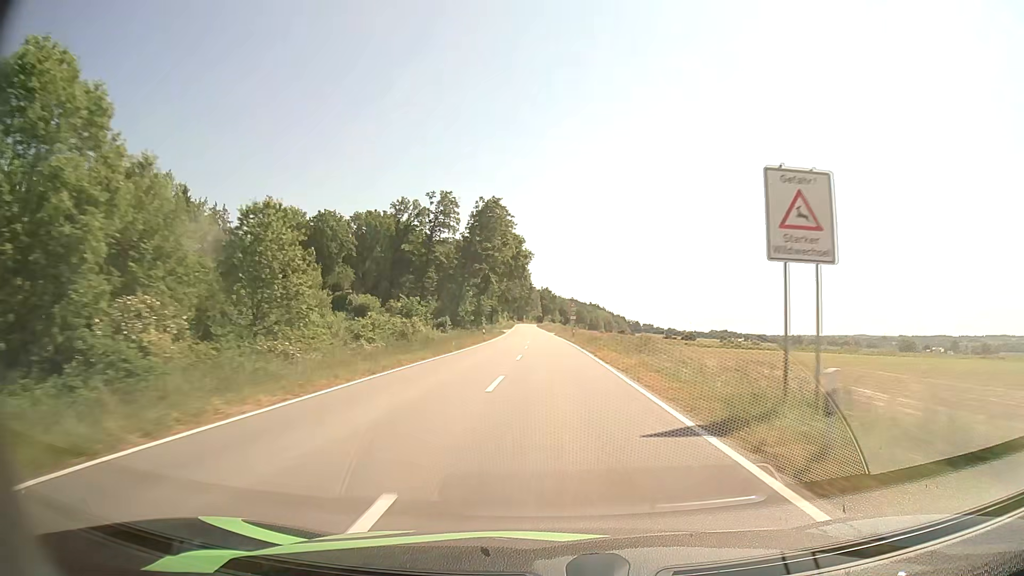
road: tertiary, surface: asphalt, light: Day
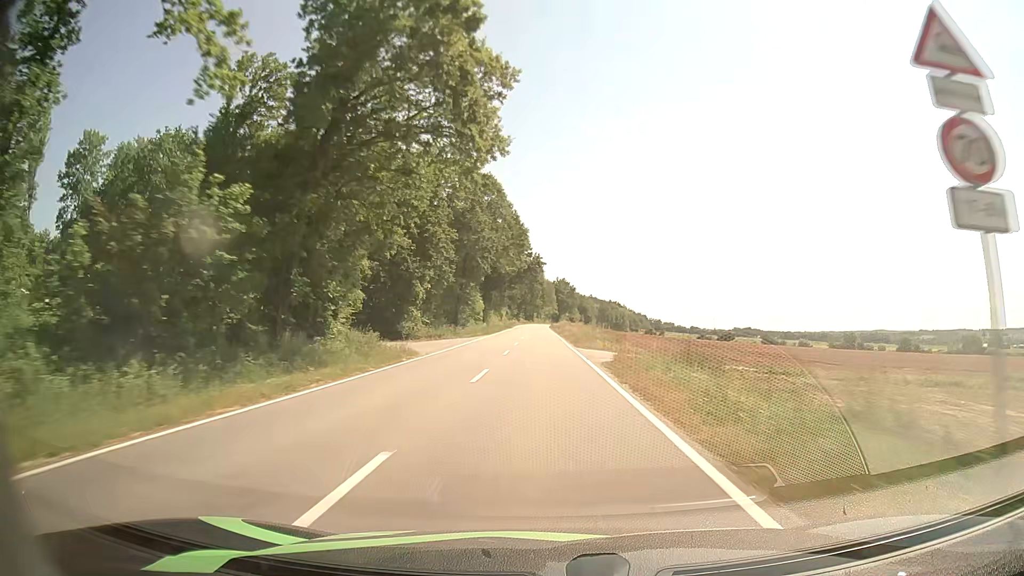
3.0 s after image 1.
(0.0, +72.9) m; -1°
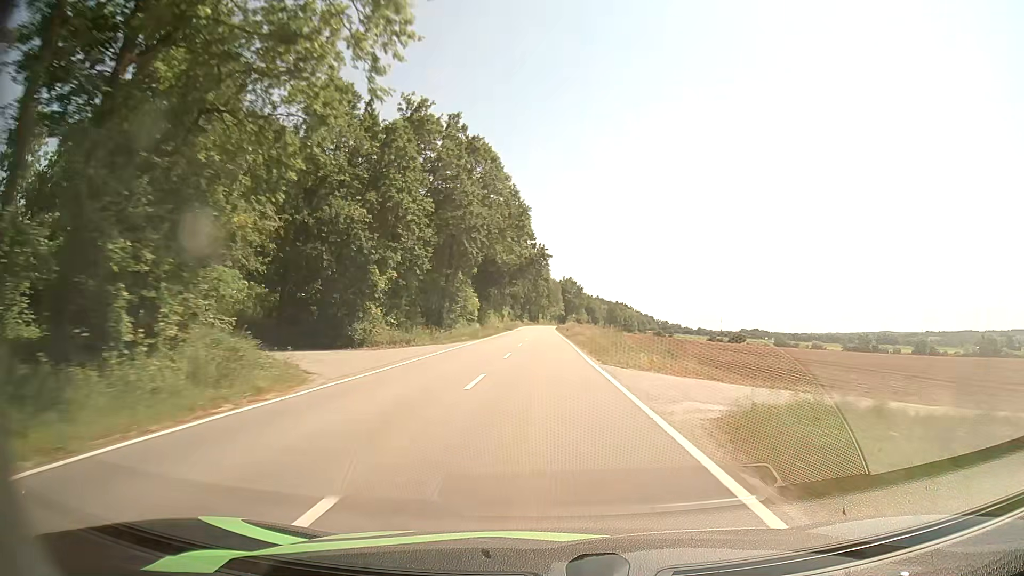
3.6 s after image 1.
(-0.1, +14.4) m; 0°
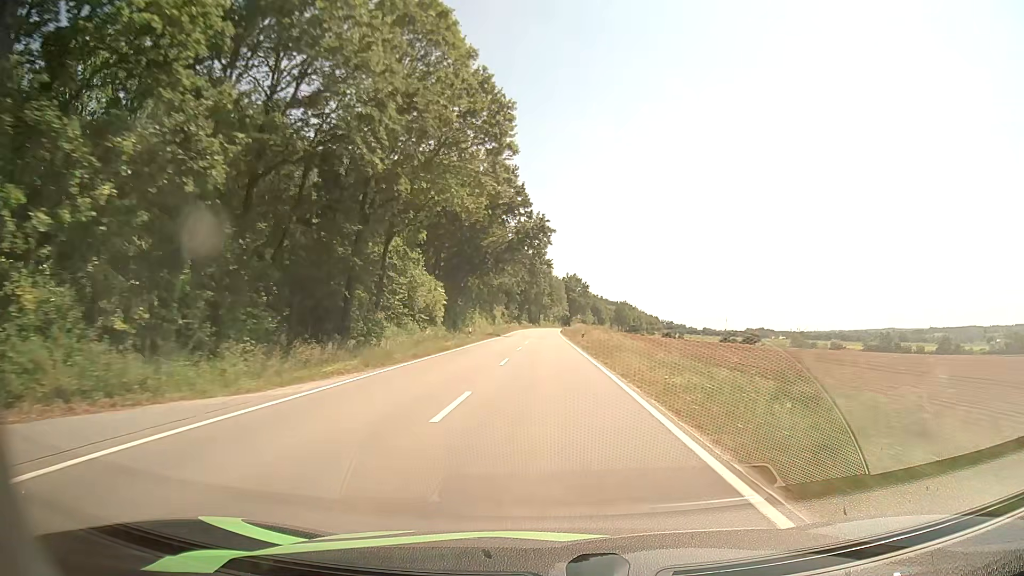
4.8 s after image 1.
(-0.1, +29.0) m; 0°
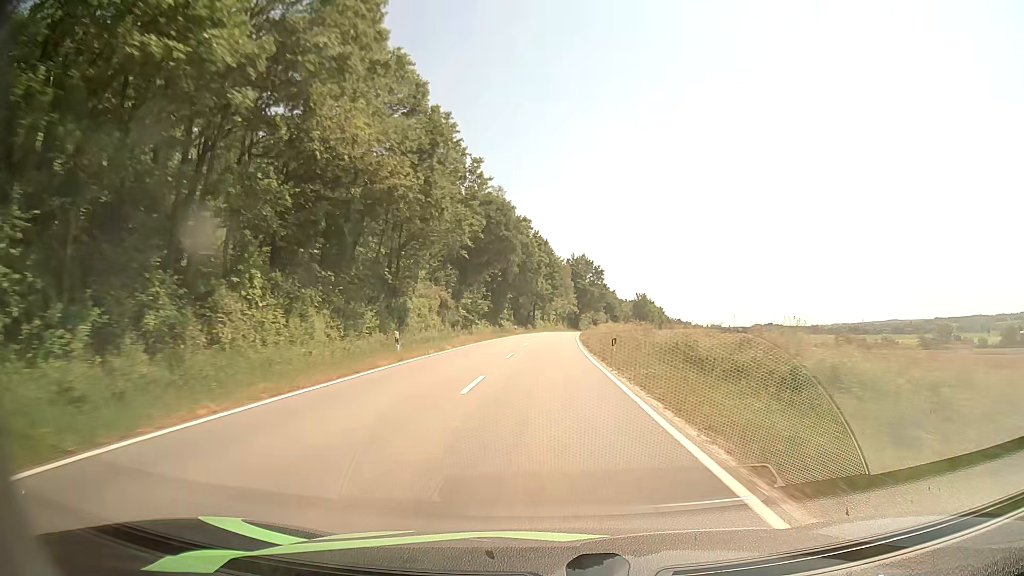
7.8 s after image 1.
(-0.1, +71.4) m; 0°
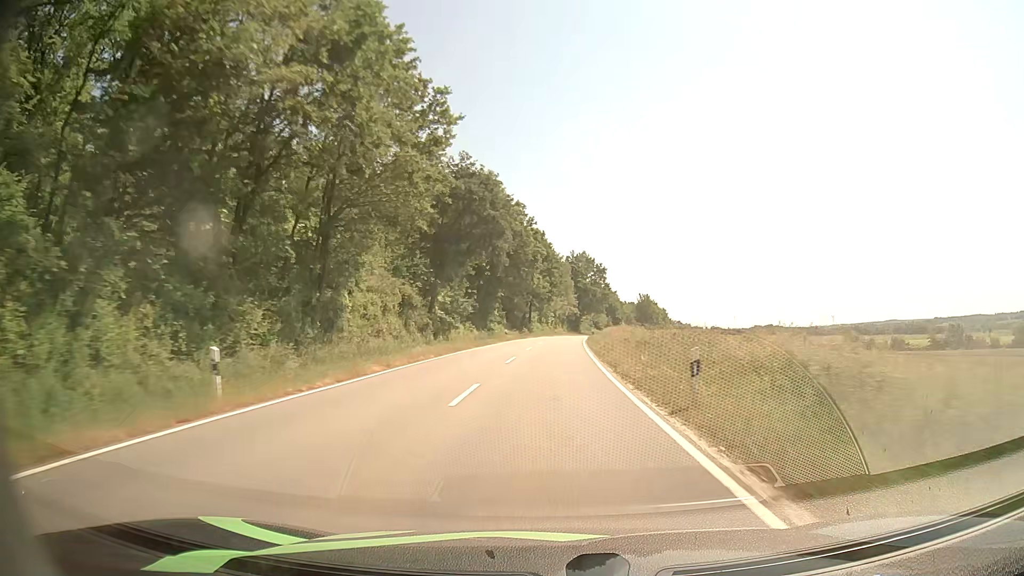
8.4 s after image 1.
(+0.1, +13.8) m; +1°
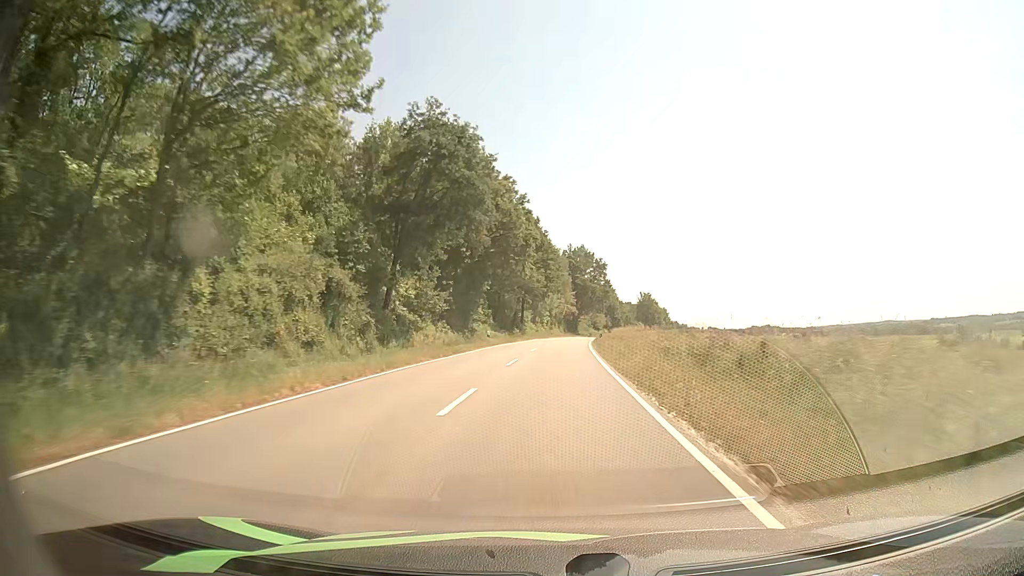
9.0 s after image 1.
(0.0, +13.7) m; 0°
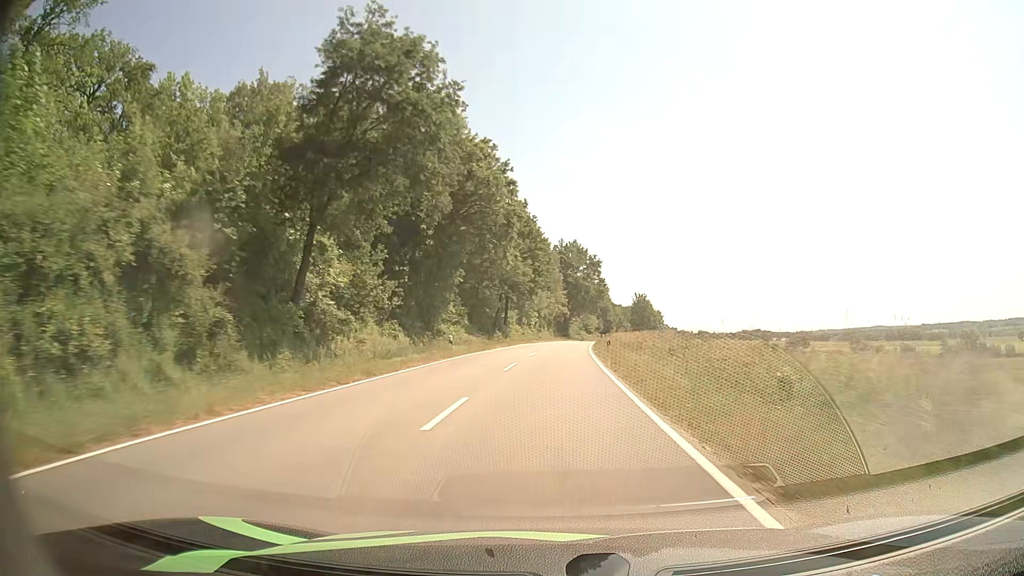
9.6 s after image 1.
(+0.1, +13.5) m; +1°
(0, +10) (0, +20) (+1, +30) (+1, +40) (+2, +50) (+2, +60) (+3, +70) (+4, +80) (+5, +90) (+6, +100) m
